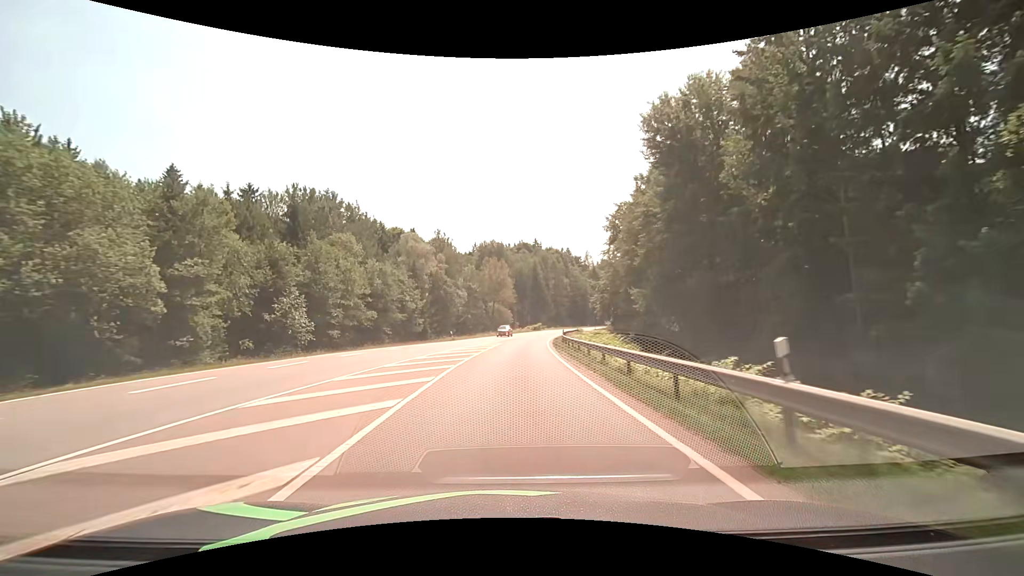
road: secondary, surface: asphalt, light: Day
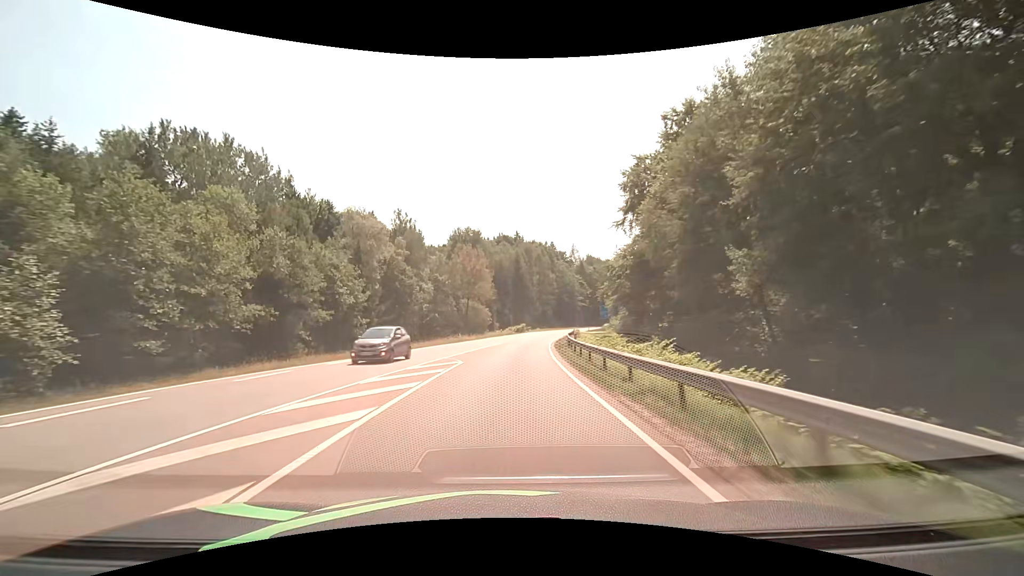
(+0.5, +21.4) m; +2°
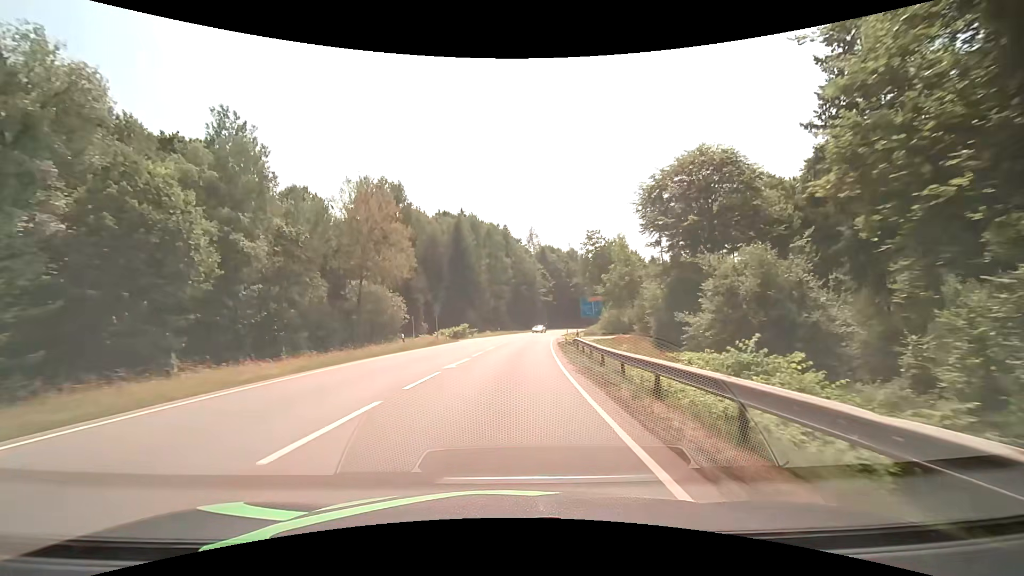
(+1.9, +42.9) m; +6°
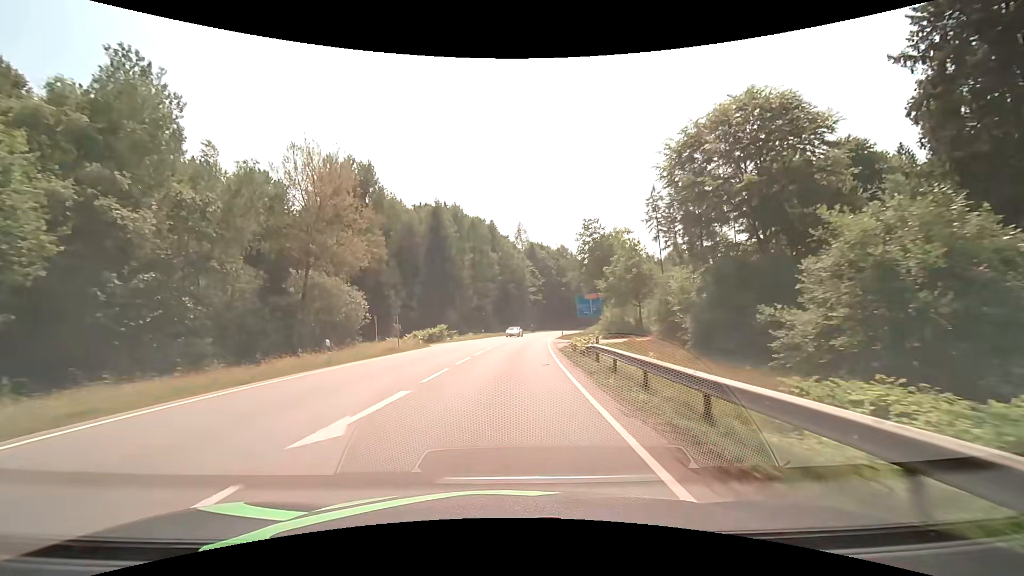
(+0.2, +10.7) m; +2°
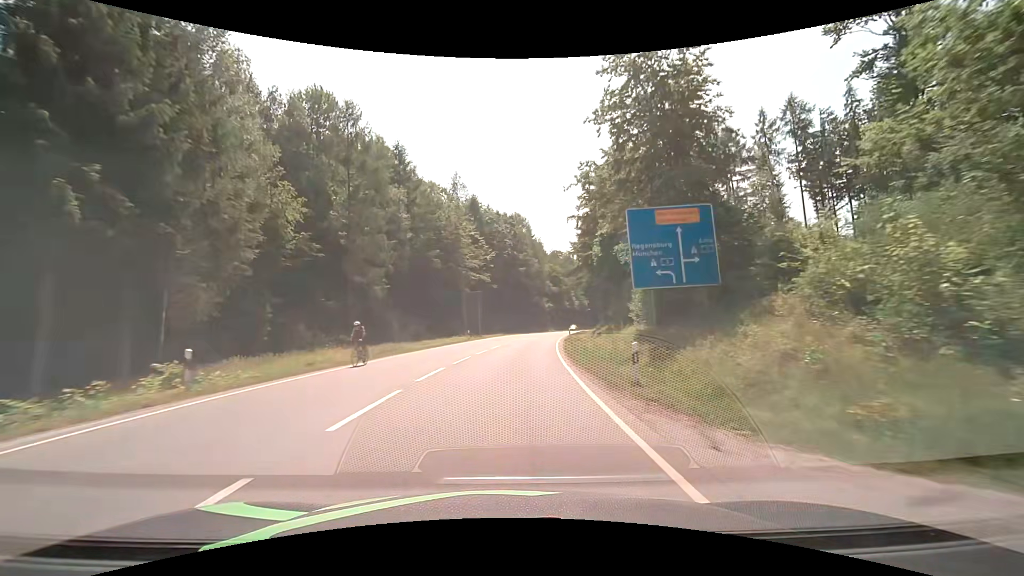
(+2.8, +53.6) m; +6°
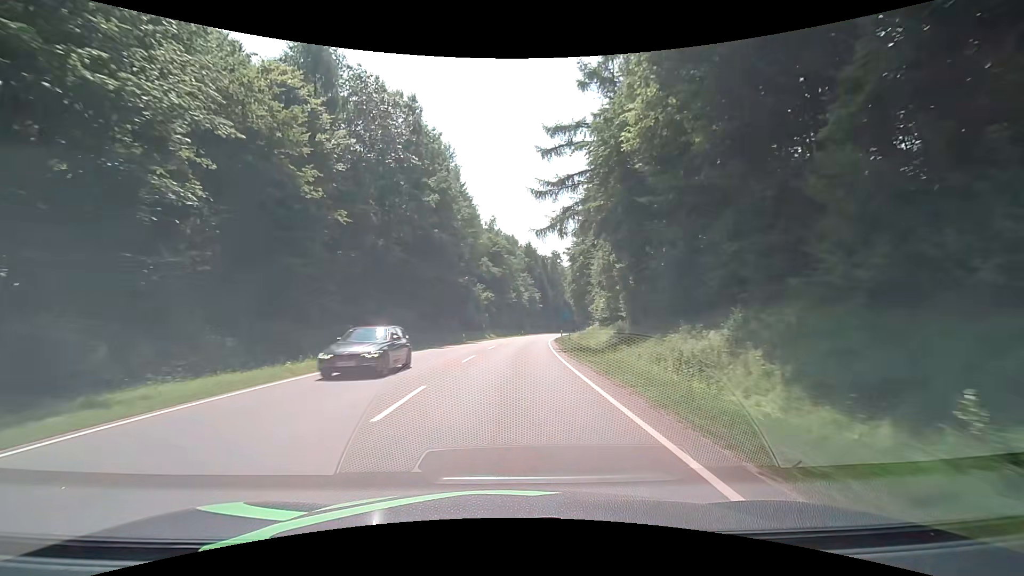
(+3.6, +53.5) m; +8°
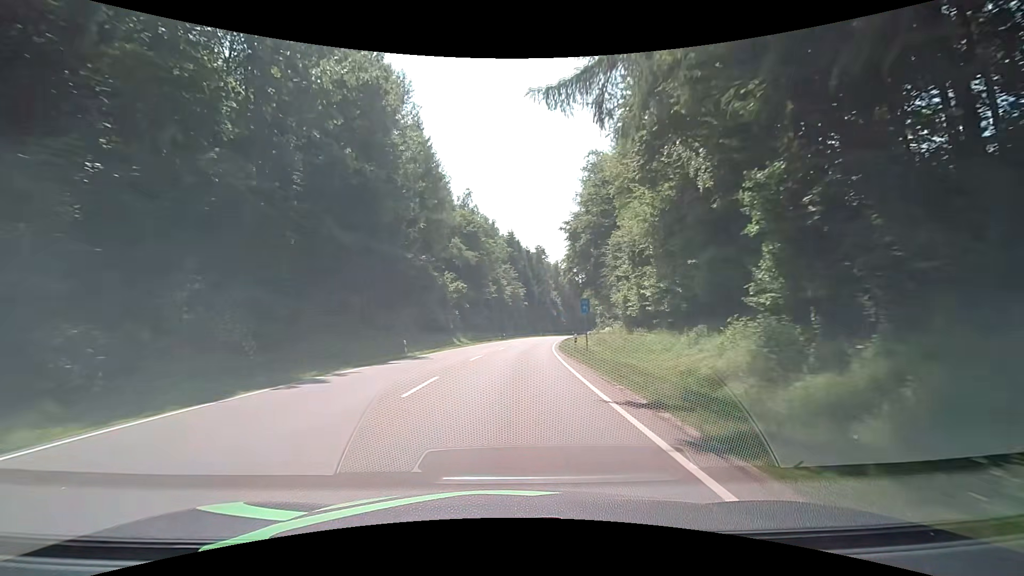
(+0.4, +21.5) m; +2°
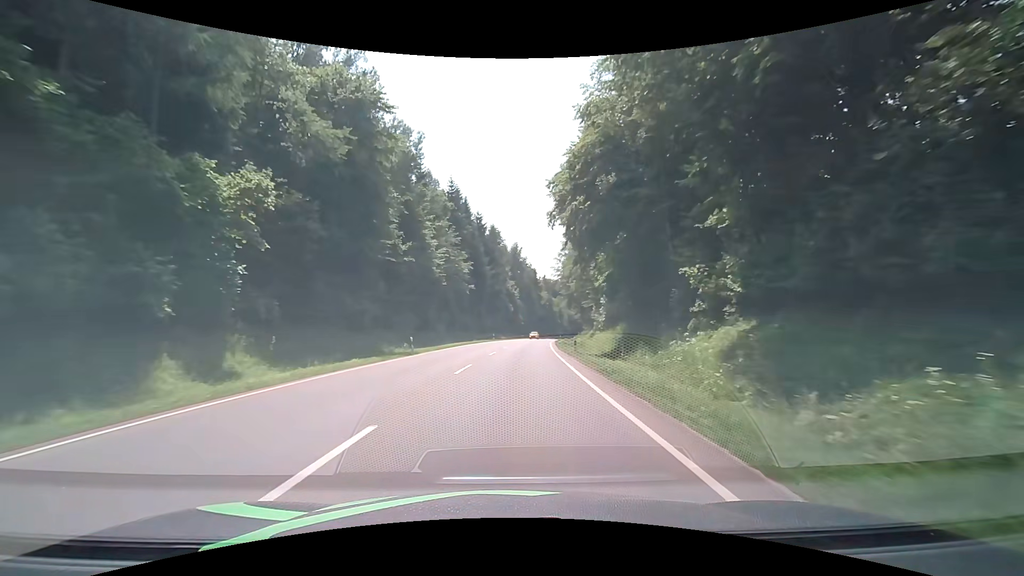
(+1.8, +43.0) m; +5°
(0, +10) (+1, +20) (+1, +30) (+2, +40) (+3, +50) (+4, +60) (+5, +70) (+6, +80) (+7, +90) (+8, +100) m
